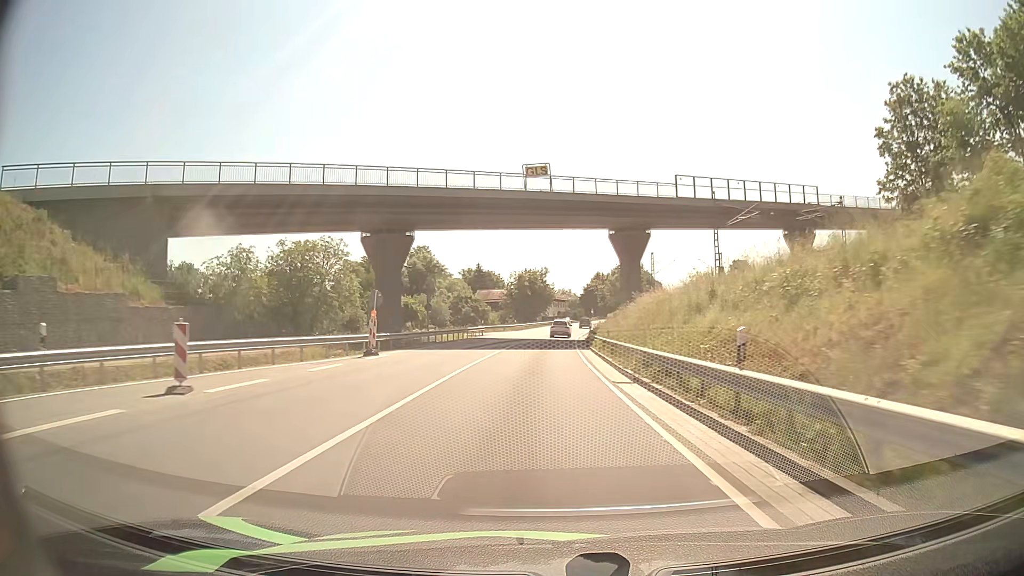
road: primary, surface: asphalt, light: Day
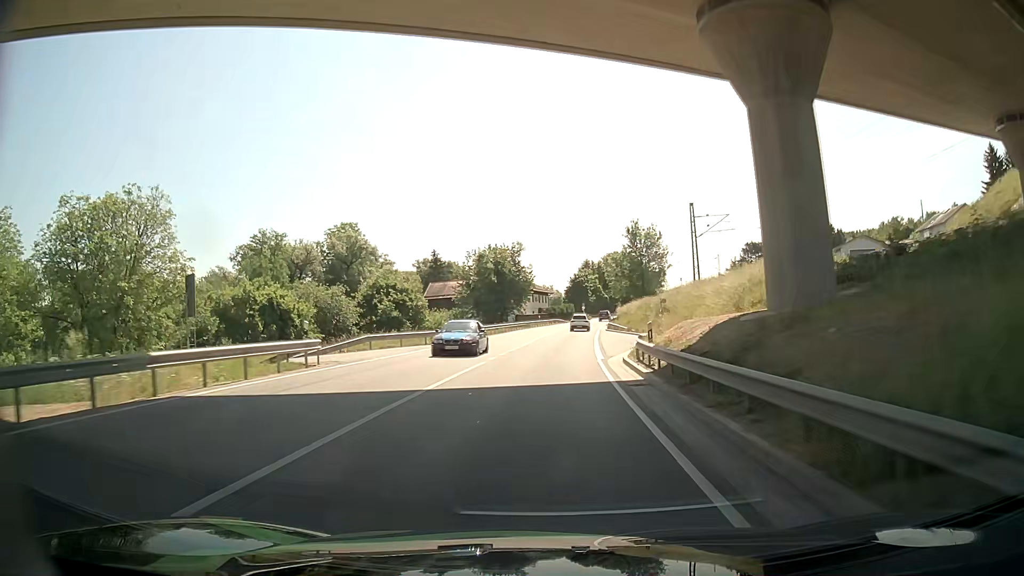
(+0.4, +43.2) m; +2°
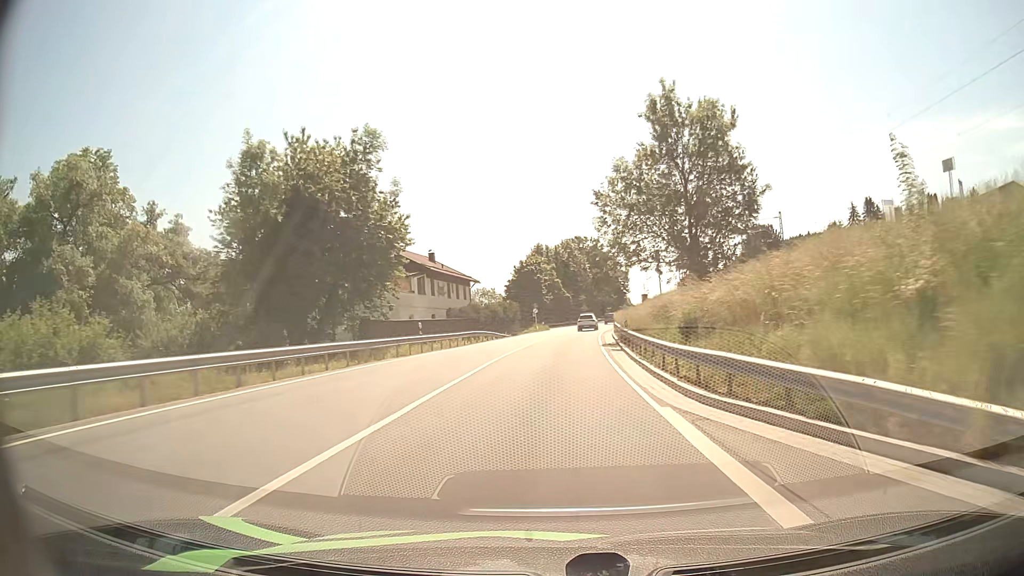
(+1.3, +56.8) m; +4°
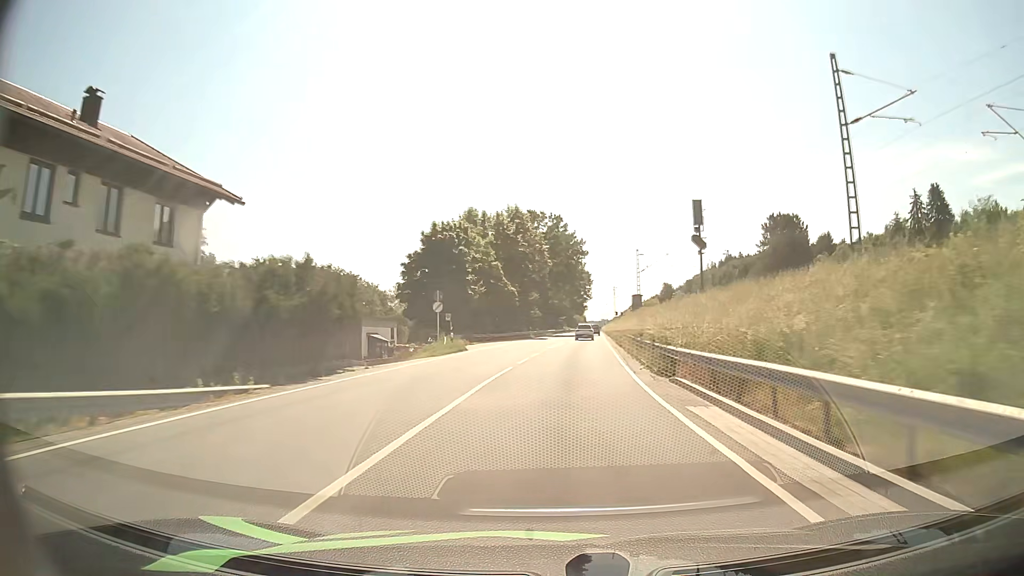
(+1.3, +45.8) m; +4°
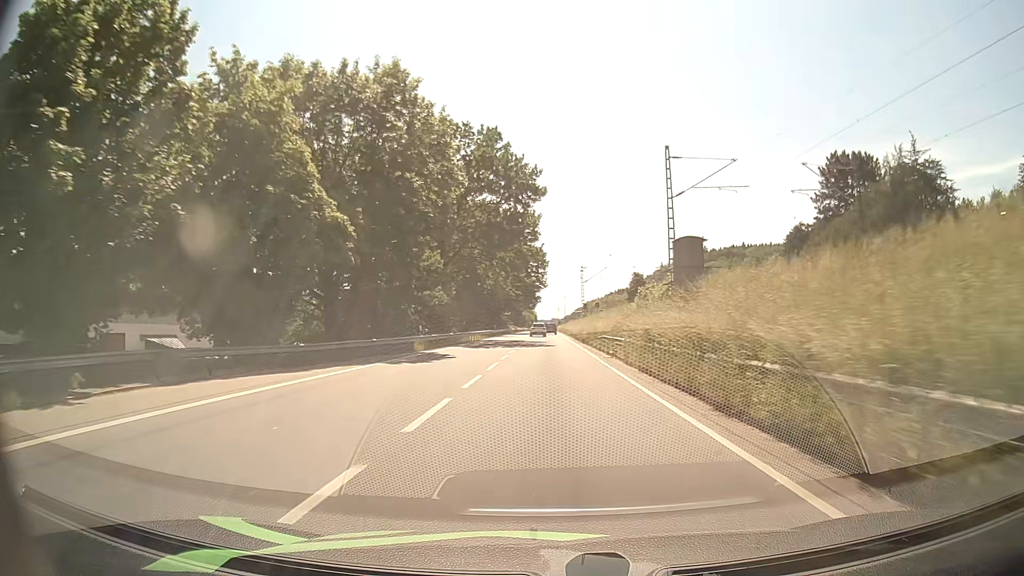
(+2.4, +46.4) m; +5°
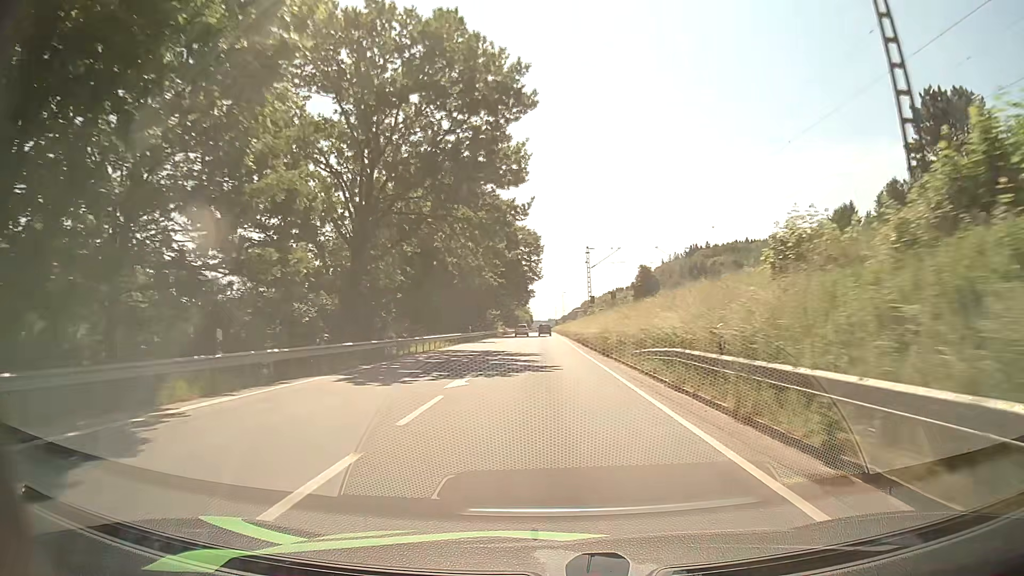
(+0.1, +23.5) m; +1°
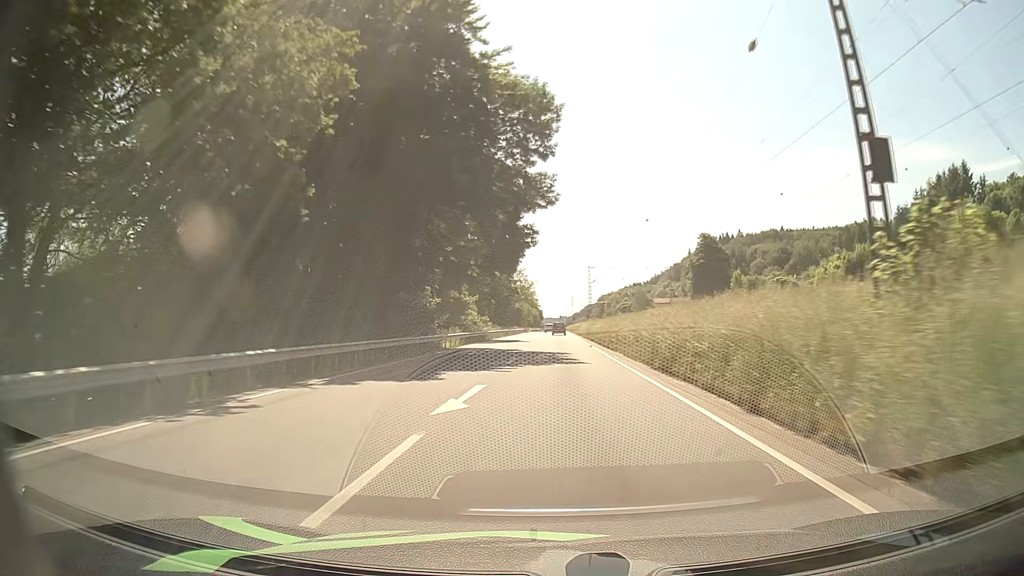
(-1.0, +60.8) m; -1°
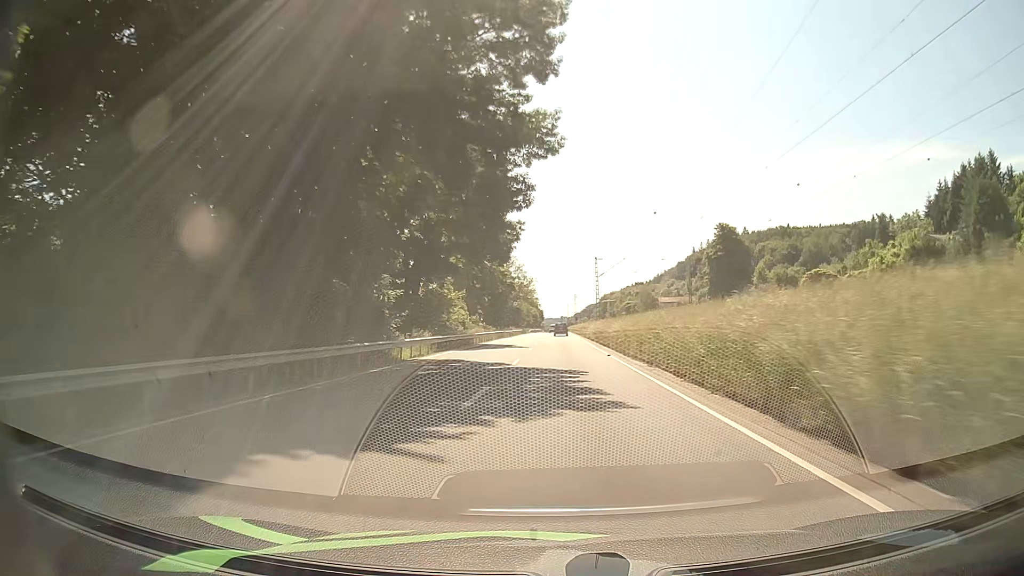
(0.0, +12.2) m; 0°
(0, +10) (0, +20) (0, +30) (0, +40) (+1, +50) (+1, +60) (+1, +70) (+1, +80) (+1, +90) (+1, +100) m
